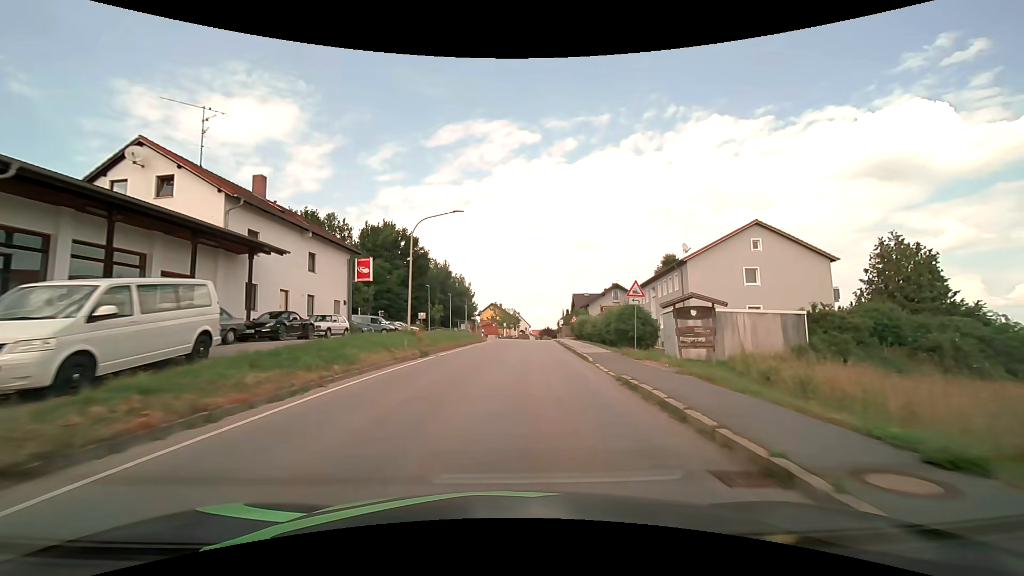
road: tertiary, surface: asphalt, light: Day
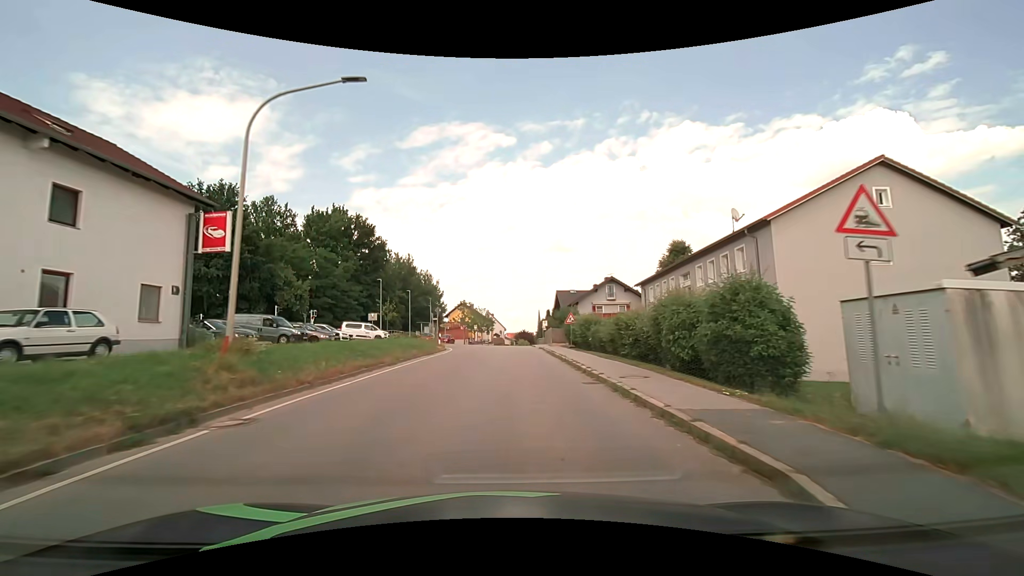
(+0.5, +15.5) m; +3°
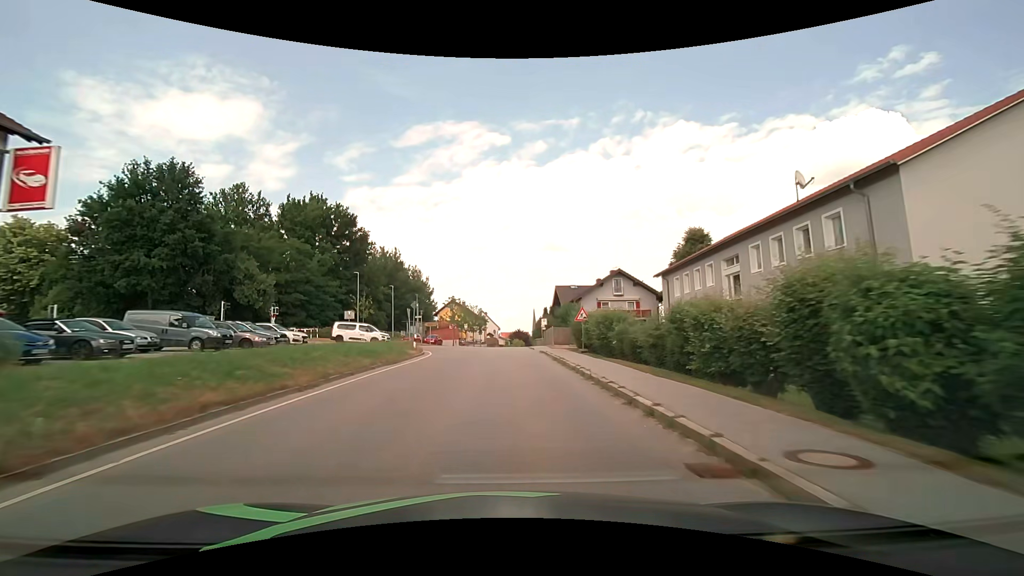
(0.0, +7.8) m; 0°
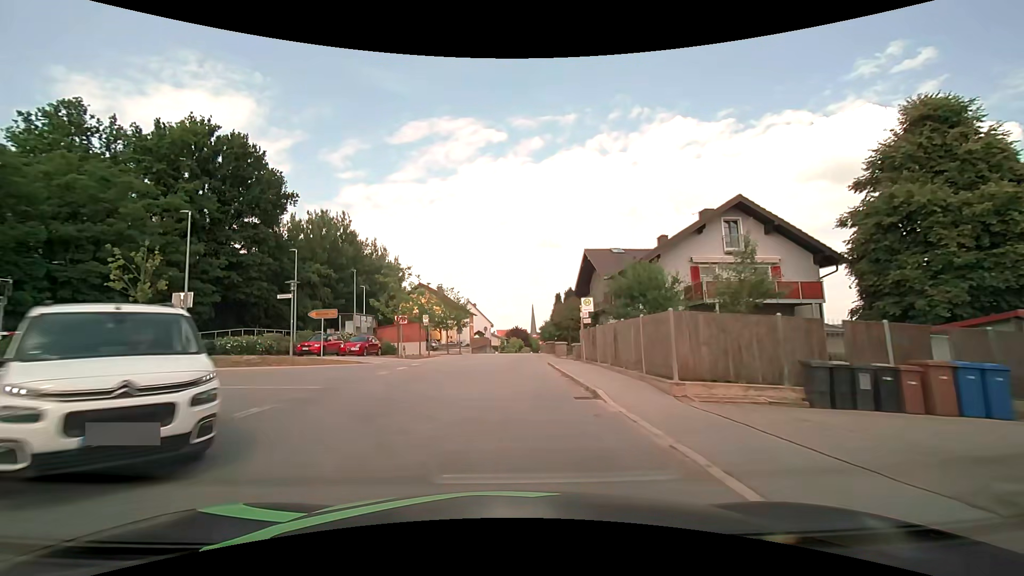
(+0.2, +31.4) m; +1°
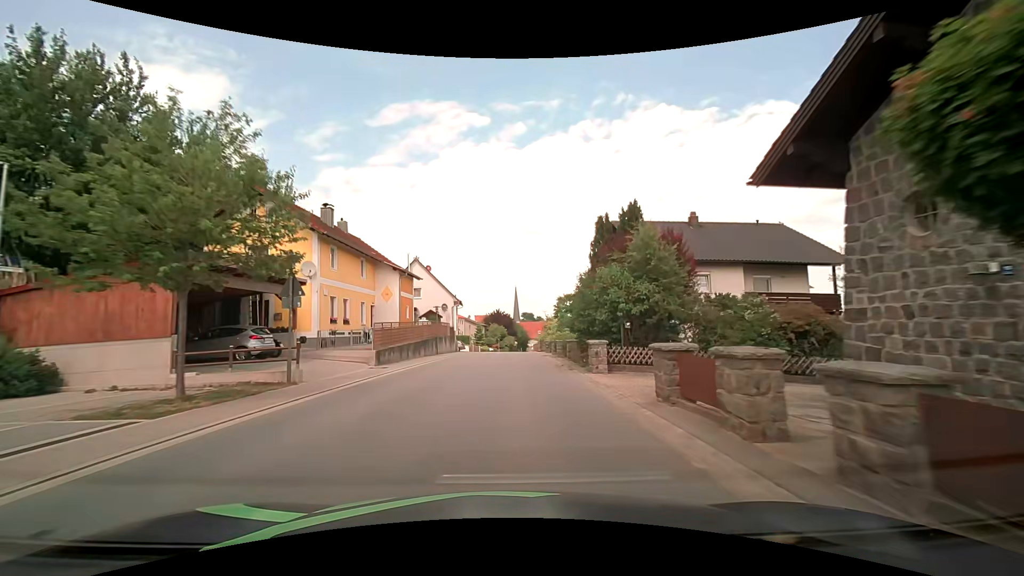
(+0.3, +40.0) m; +1°
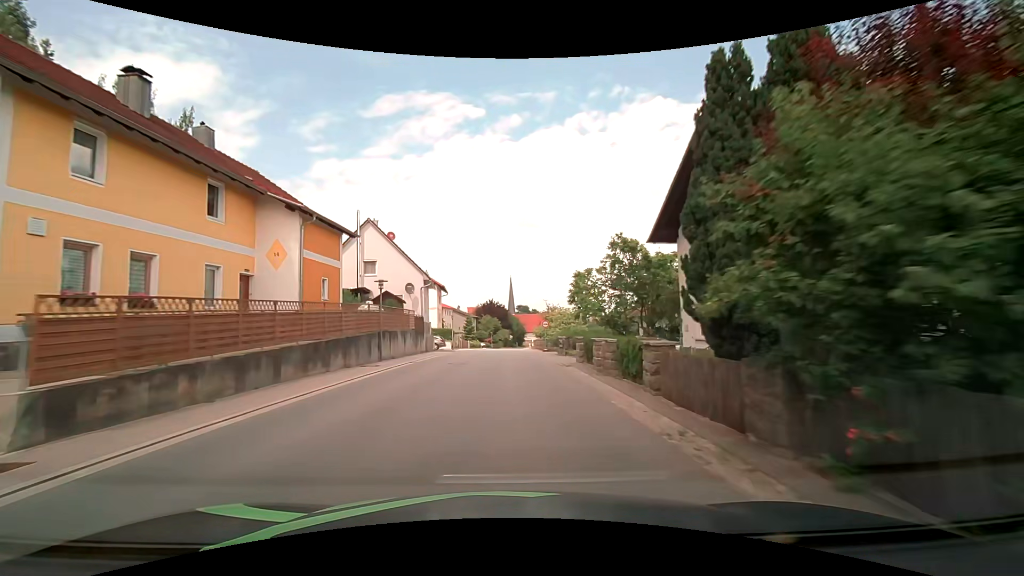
(+0.2, +16.2) m; +1°
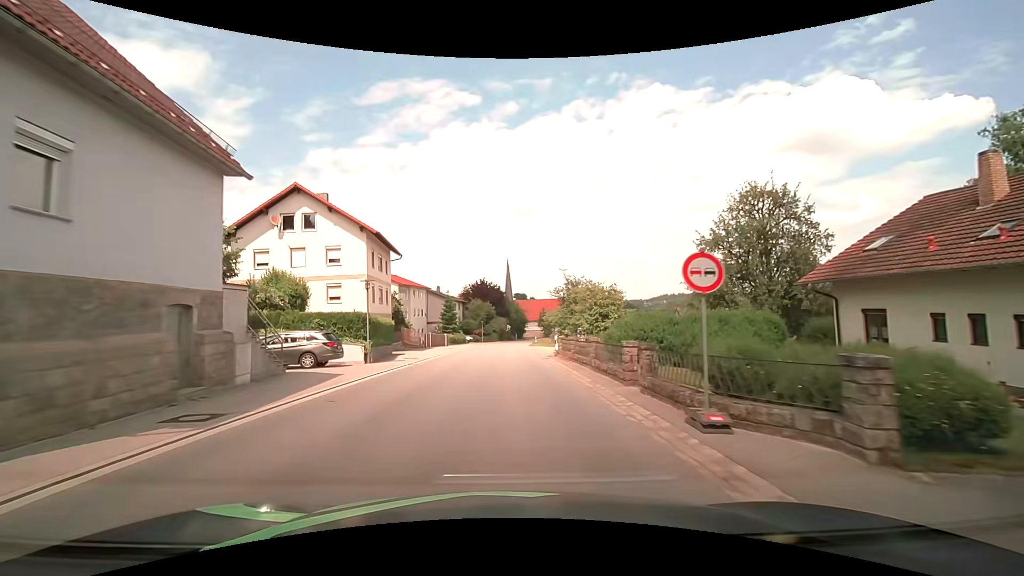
(+0.1, +32.5) m; +1°
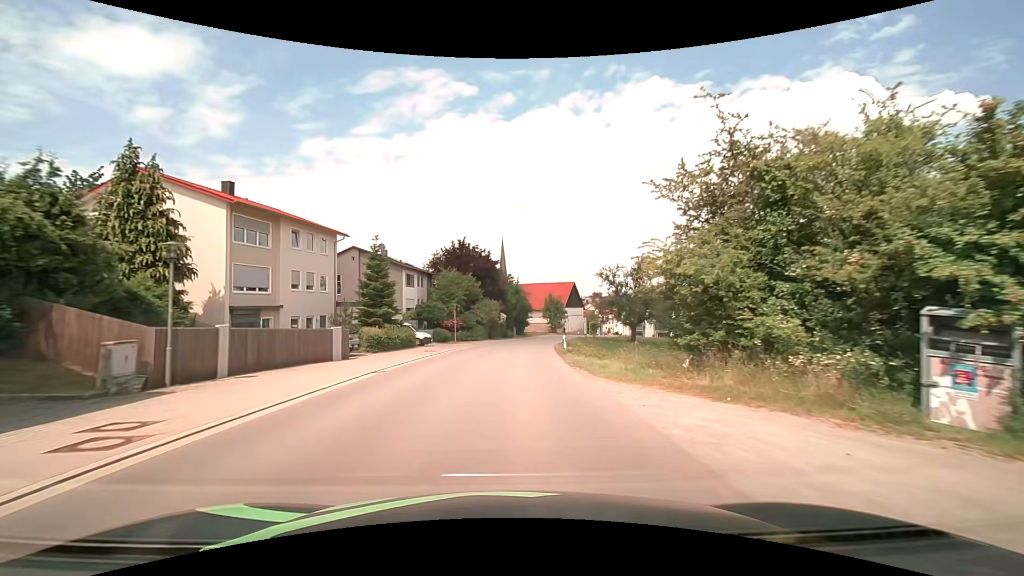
(-0.3, +40.7) m; 0°
(0, +10) (0, +20) (+1, +30) (+1, +40) (+3, +50) (+4, +60) (+6, +70) (+9, +79) (+11, +89) (+14, +98) m
